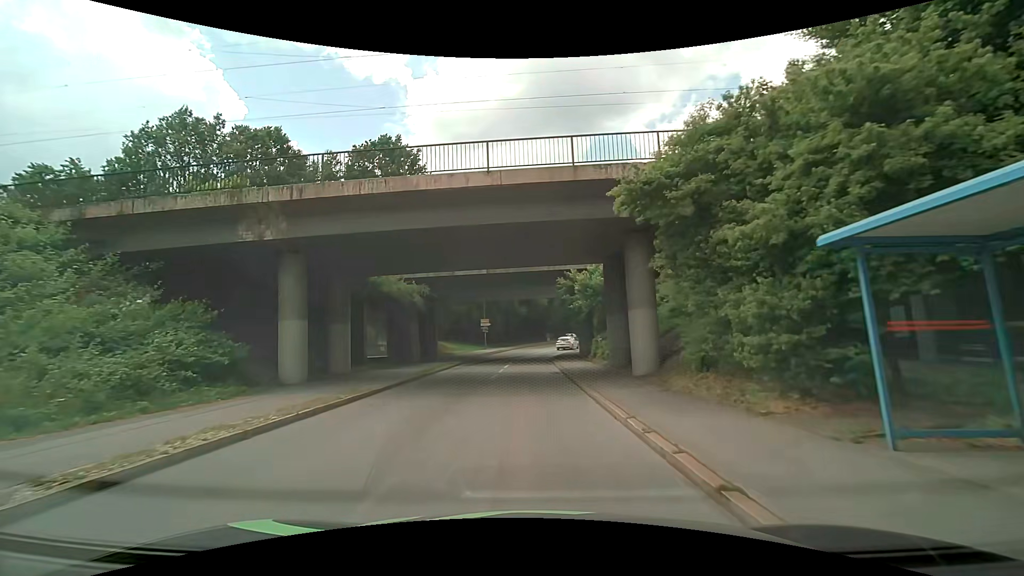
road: unclassified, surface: asphalt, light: Day
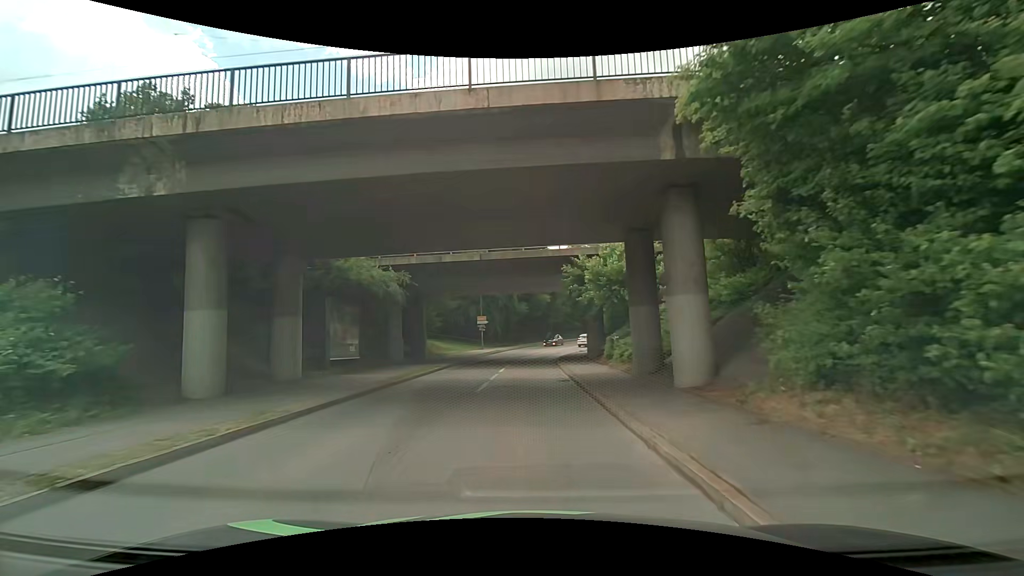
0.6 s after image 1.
(0.0, +5.0) m; 0°
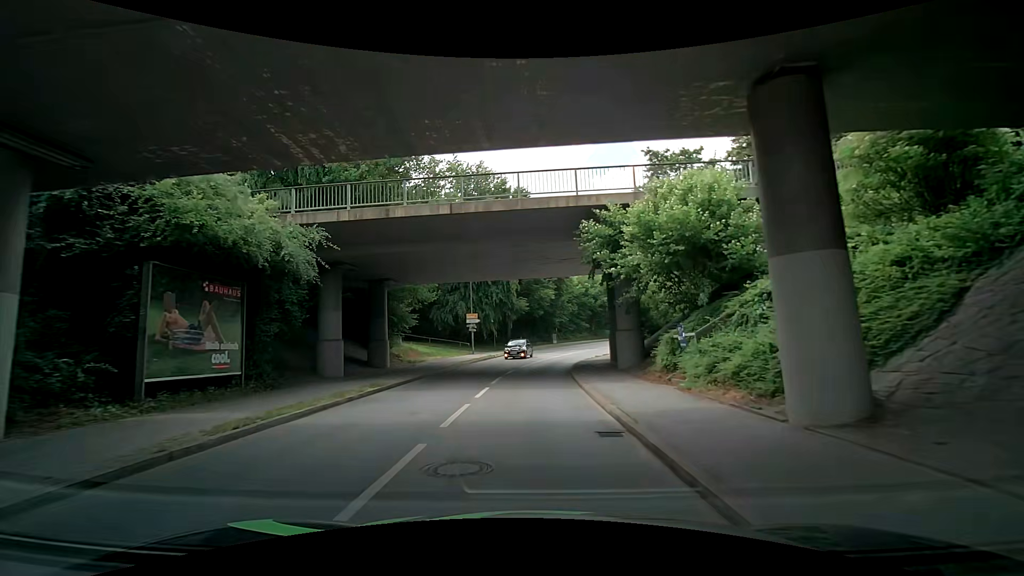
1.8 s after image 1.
(-0.1, +10.2) m; -1°
